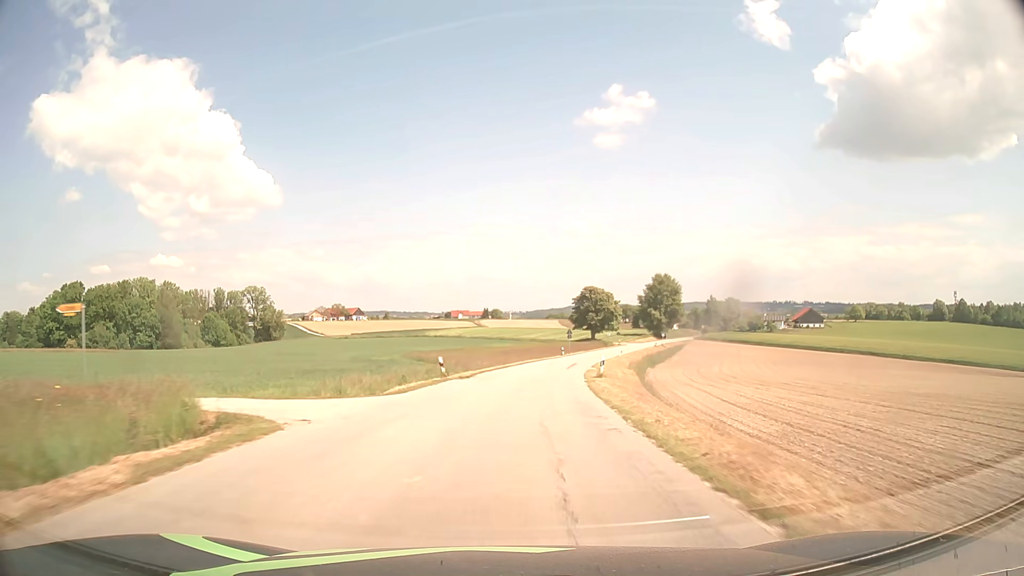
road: tertiary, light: Day
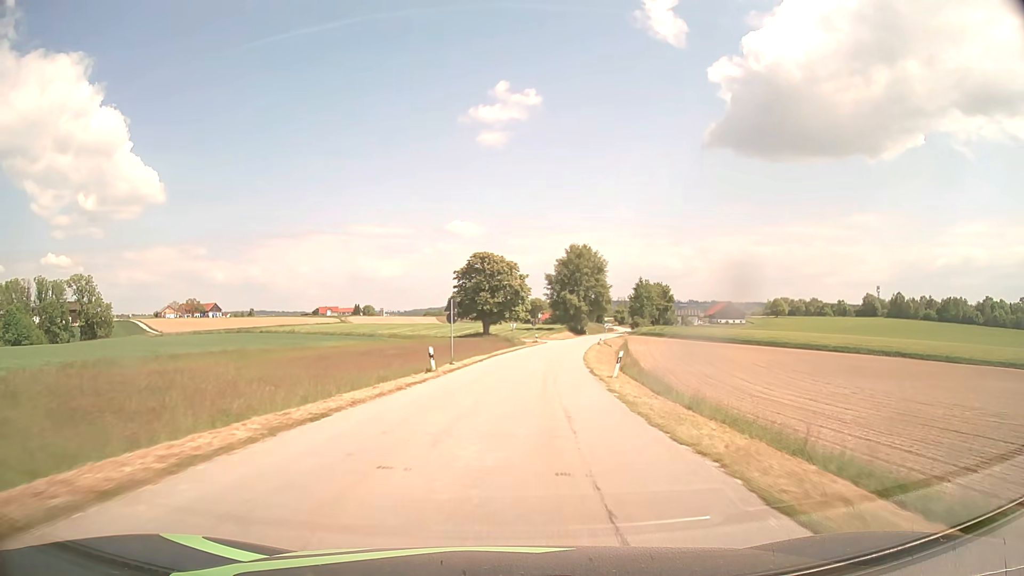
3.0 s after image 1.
(+4.9, +54.2) m; +10°
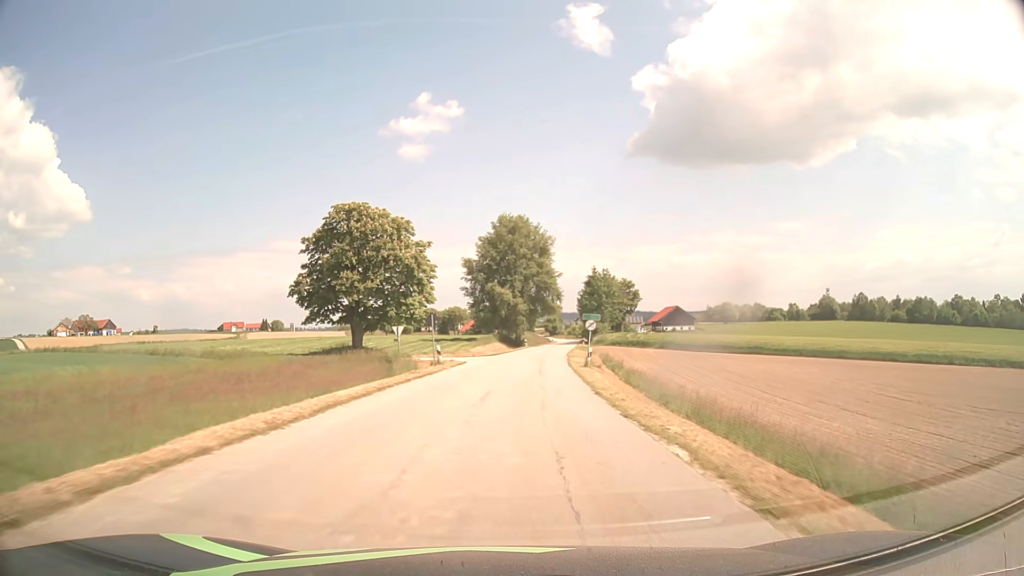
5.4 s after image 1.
(+2.8, +43.0) m; +7°
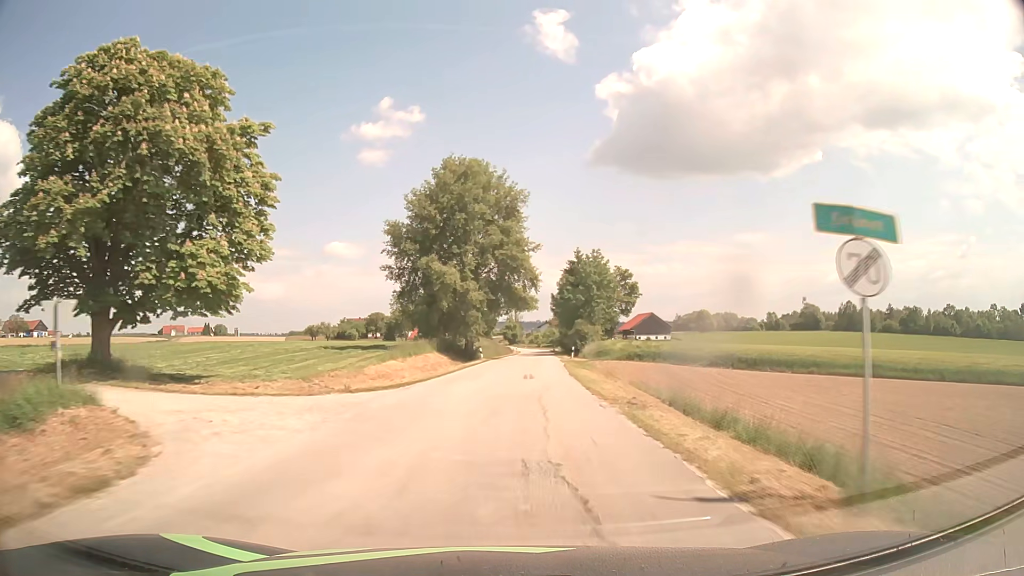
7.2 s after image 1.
(+1.0, +32.9) m; +4°
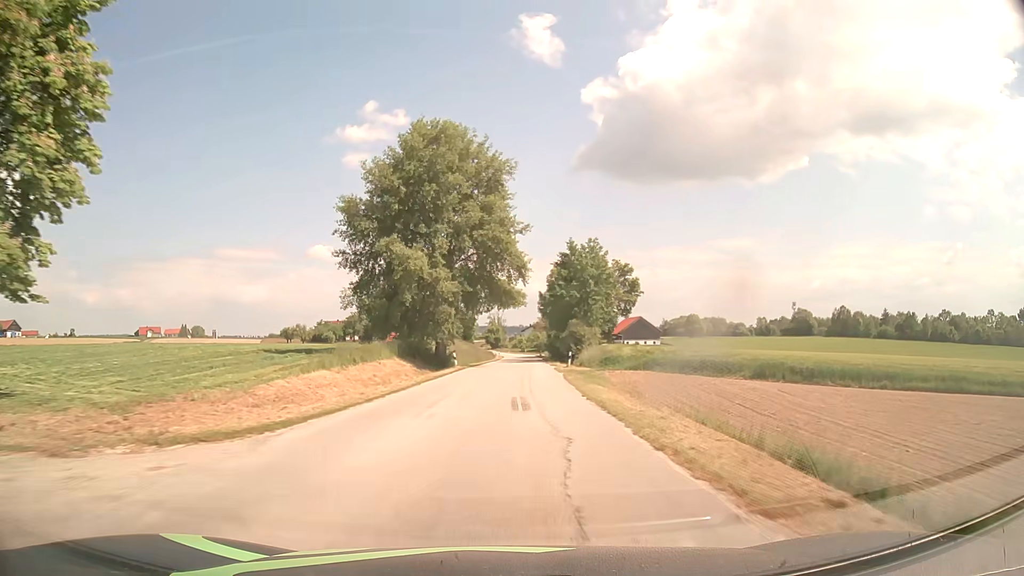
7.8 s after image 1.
(+0.1, +11.4) m; +1°
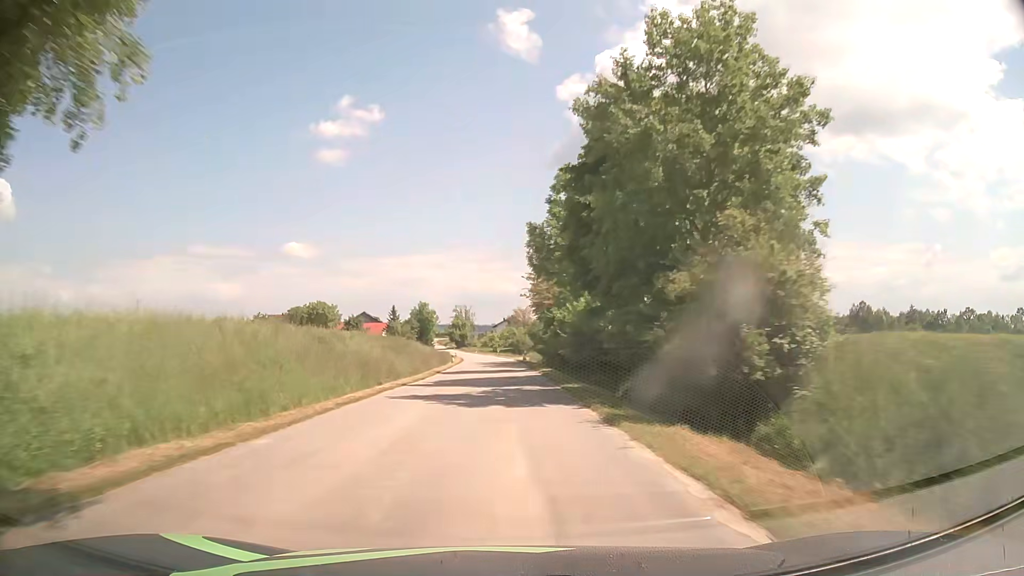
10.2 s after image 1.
(+1.6, +48.5) m; +3°
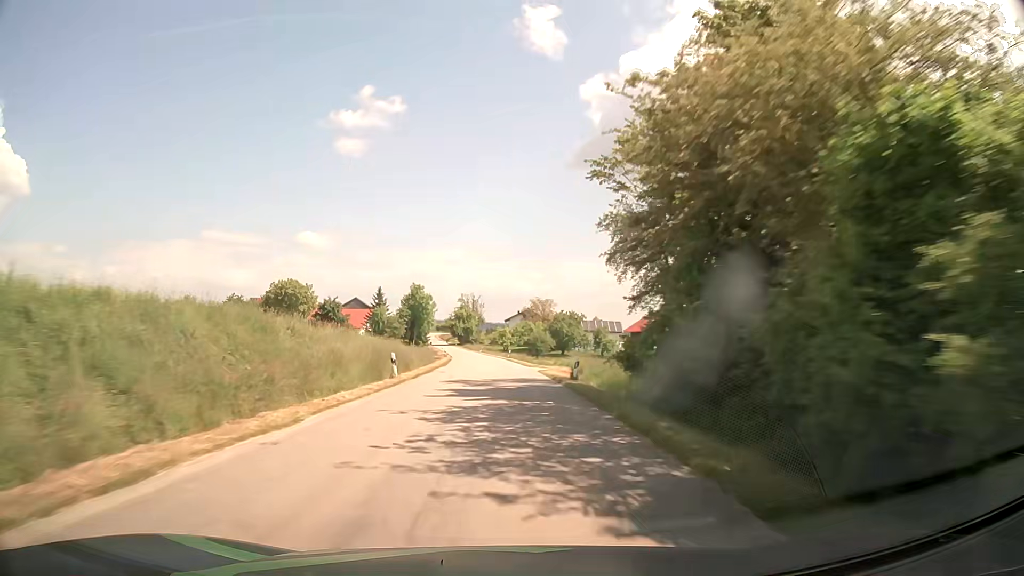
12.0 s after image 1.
(-0.5, +39.3) m; -1°
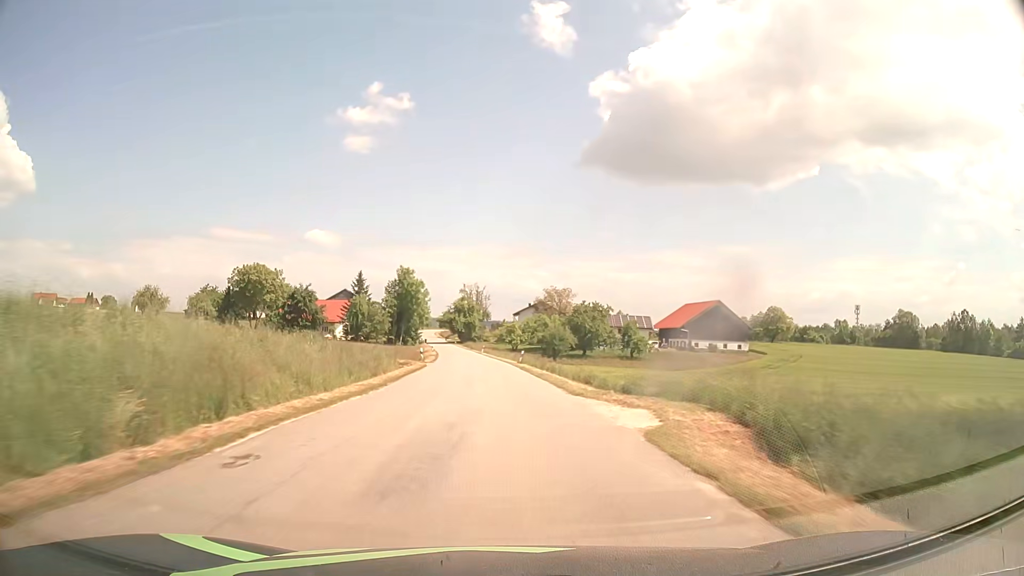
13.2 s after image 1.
(-0.3, +27.5) m; -1°
(0, +10) (0, +20) (0, +30) (-1, +40) (-1, +50) (-2, +60) (-3, +70) (-4, +80) (-5, +90) (-6, +100) m
